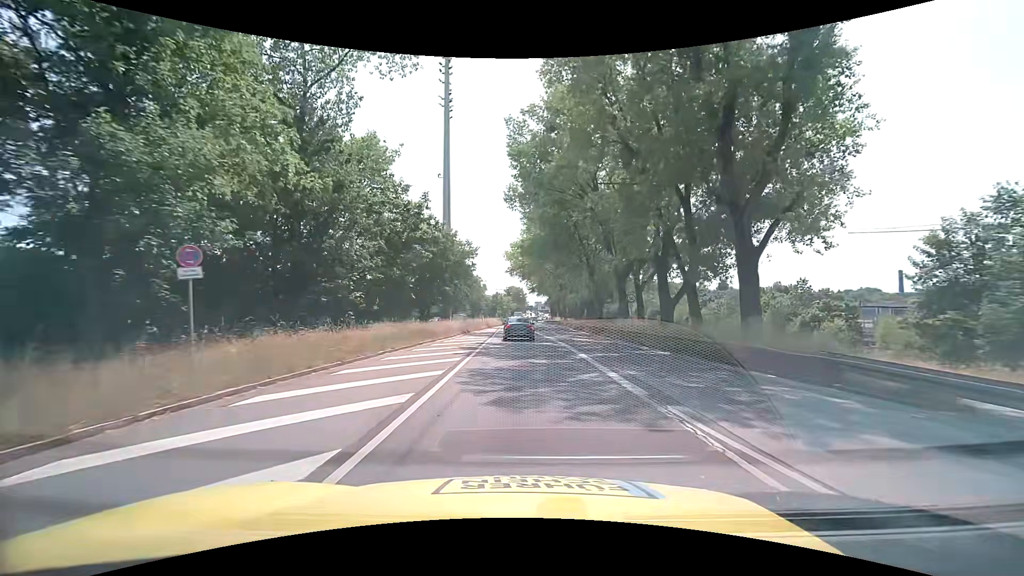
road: trunk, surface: asphalt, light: Day
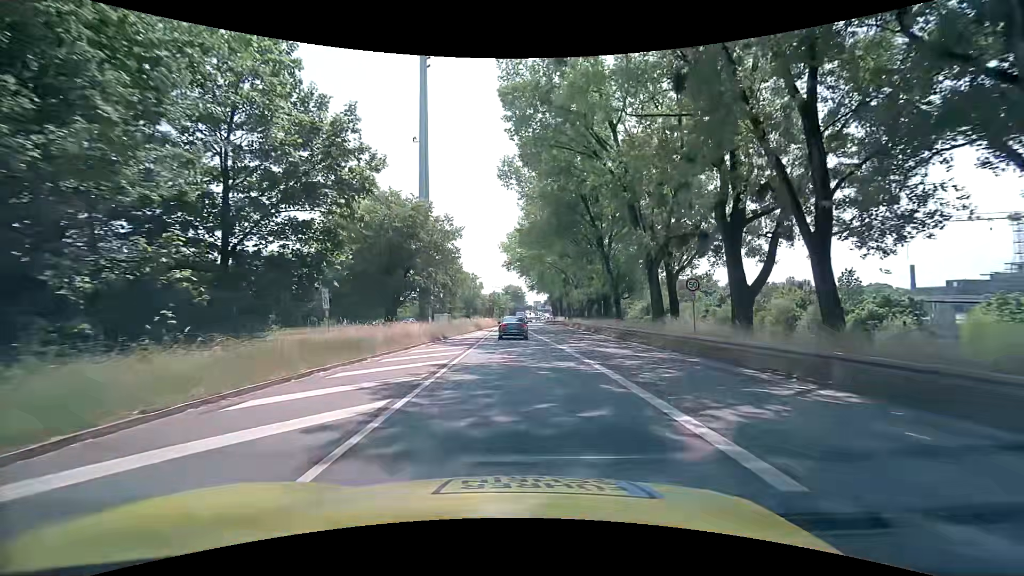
(0.0, +12.5) m; 0°
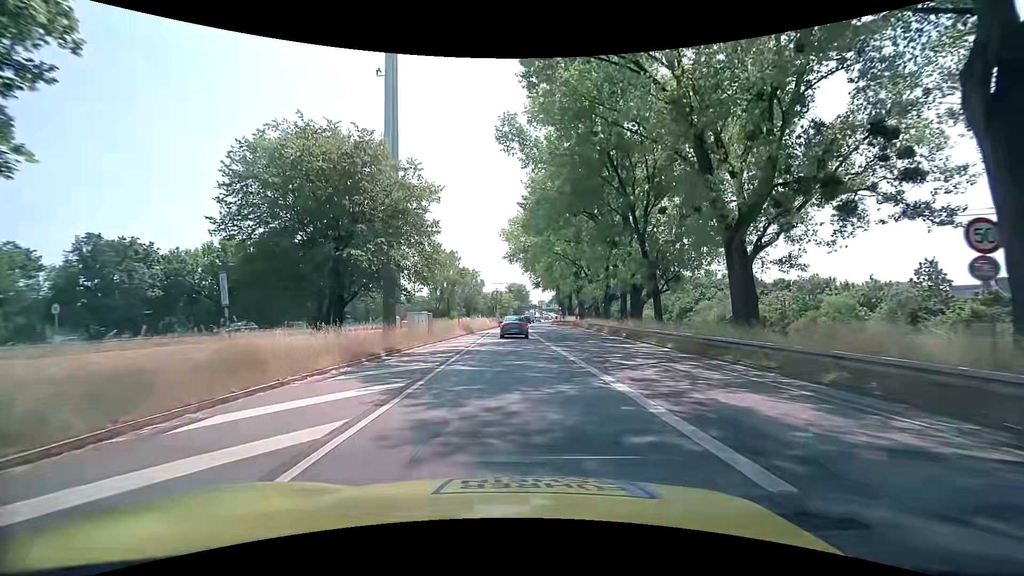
(0.0, +13.2) m; 0°
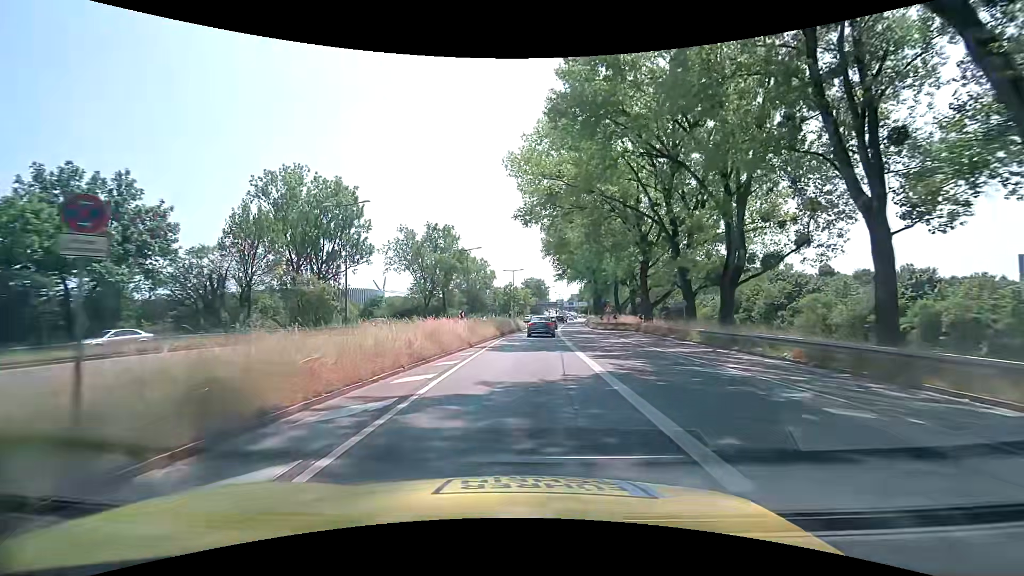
(-0.9, +35.2) m; -2°
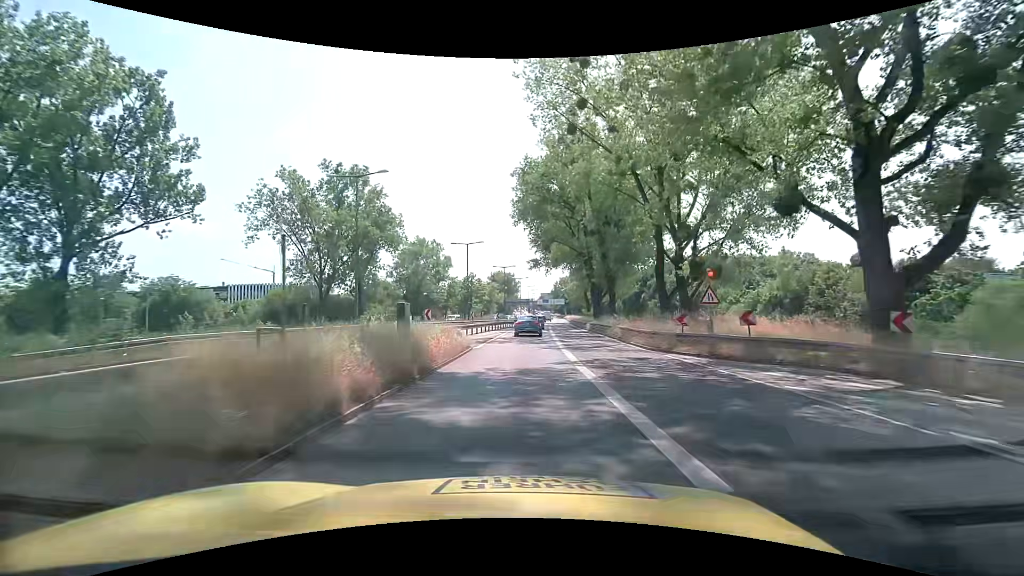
(+0.9, +36.1) m; +4°
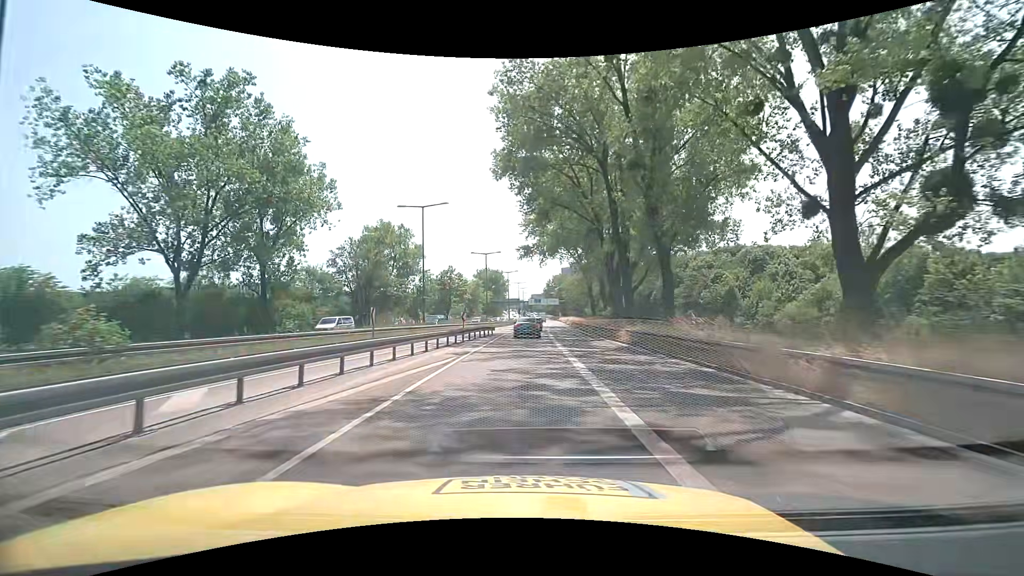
(+0.2, +22.1) m; +1°
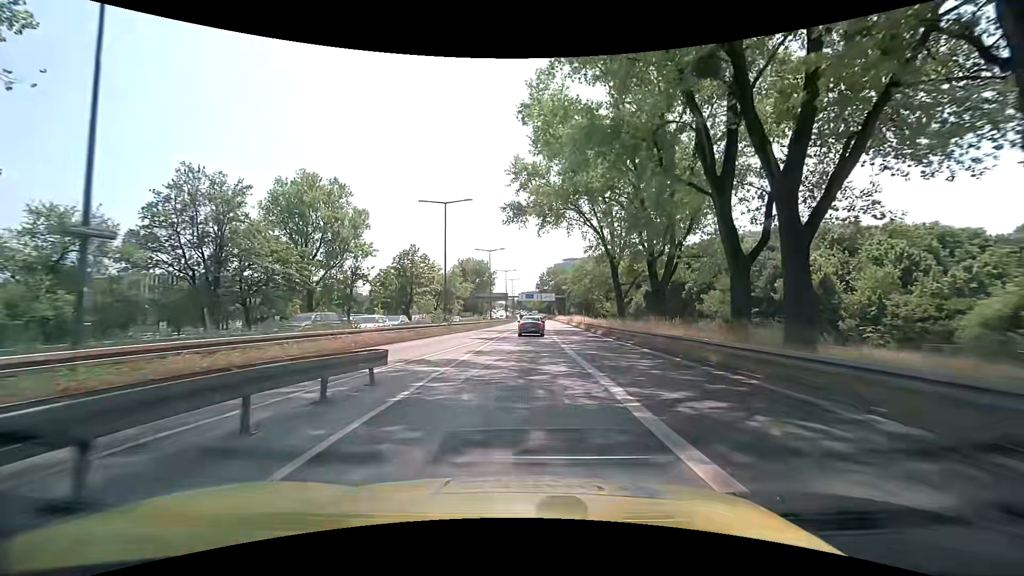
(+0.2, +30.4) m; 0°
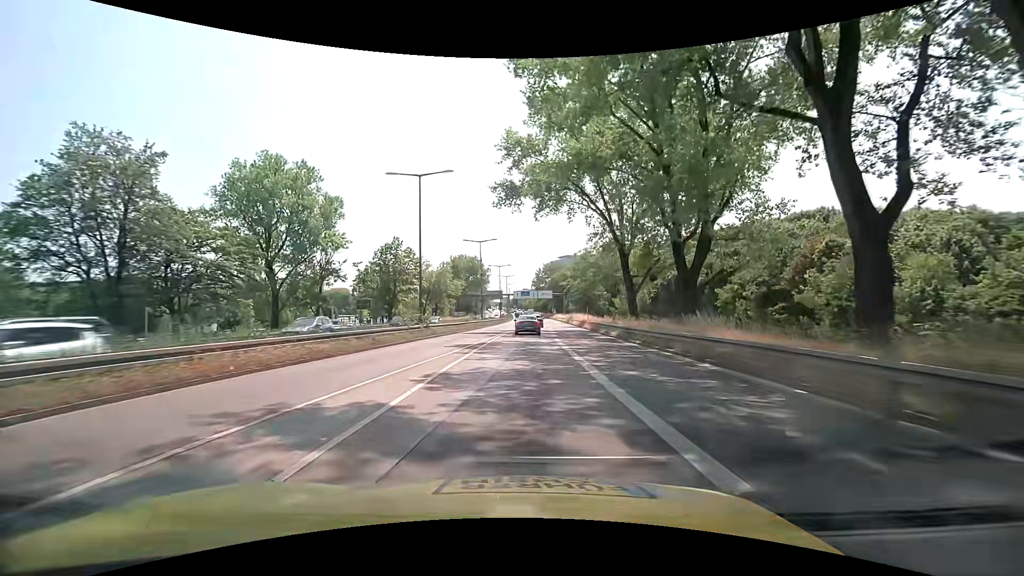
(+0.2, +7.9) m; +2°
(0, +10) (0, +20) (0, +30) (0, +40) (0, +50) (+1, +60) (+1, +70) (+1, +80) (+1, +90) (+1, +100) m
